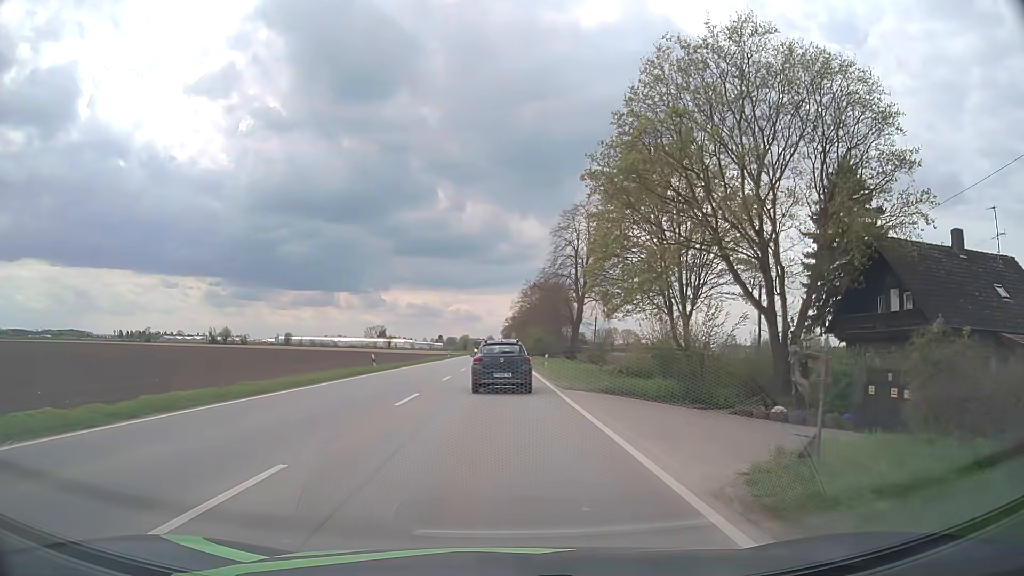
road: primary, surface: asphalt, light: Day
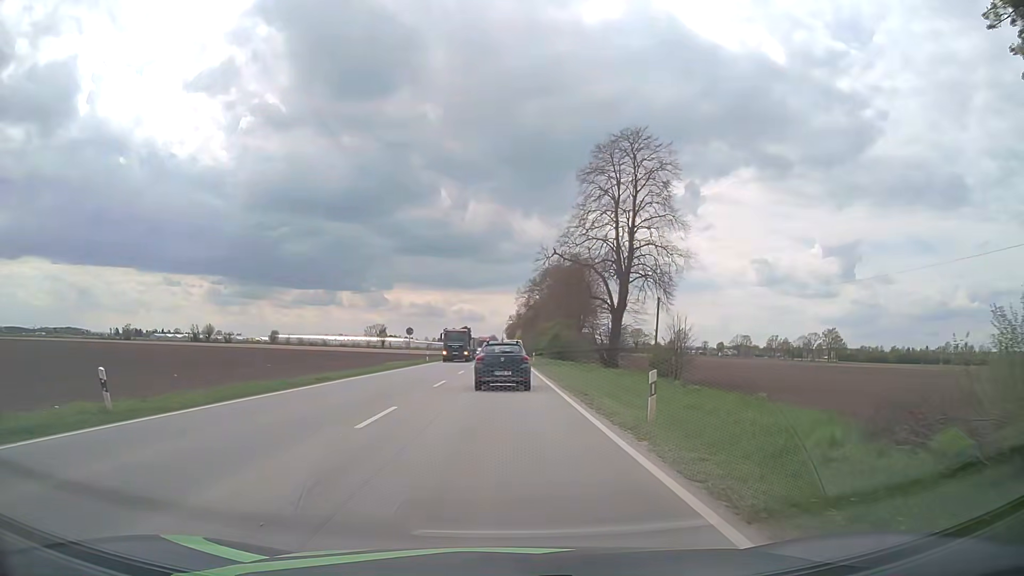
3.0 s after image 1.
(0.0, +28.6) m; 0°
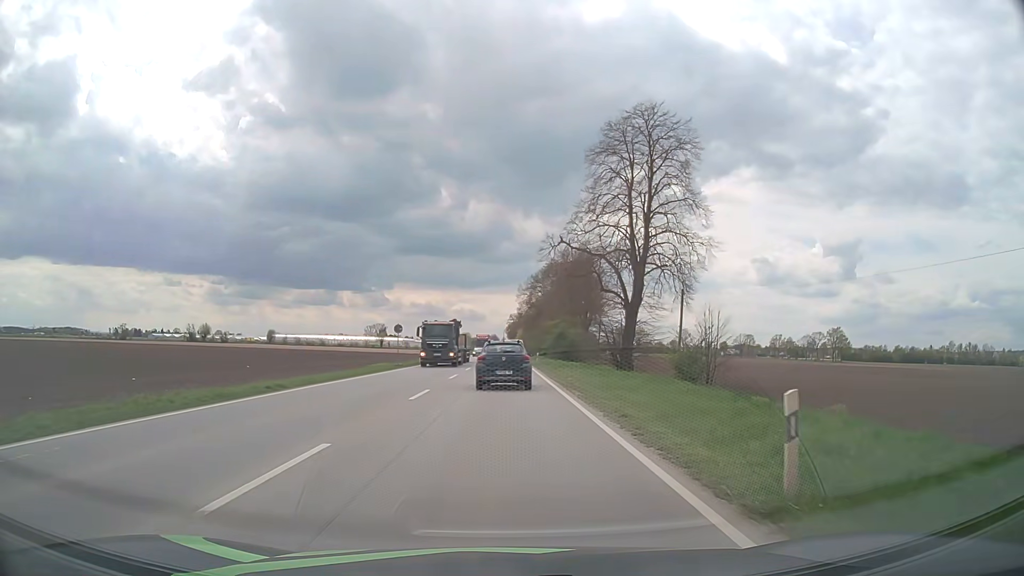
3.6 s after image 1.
(0.0, +6.0) m; 0°
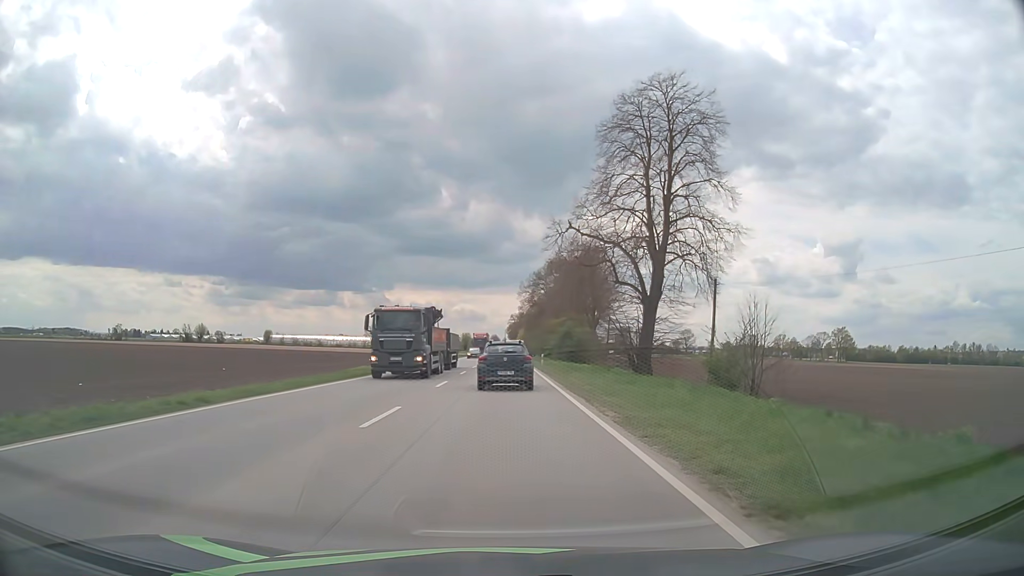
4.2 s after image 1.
(0.0, +6.1) m; 0°
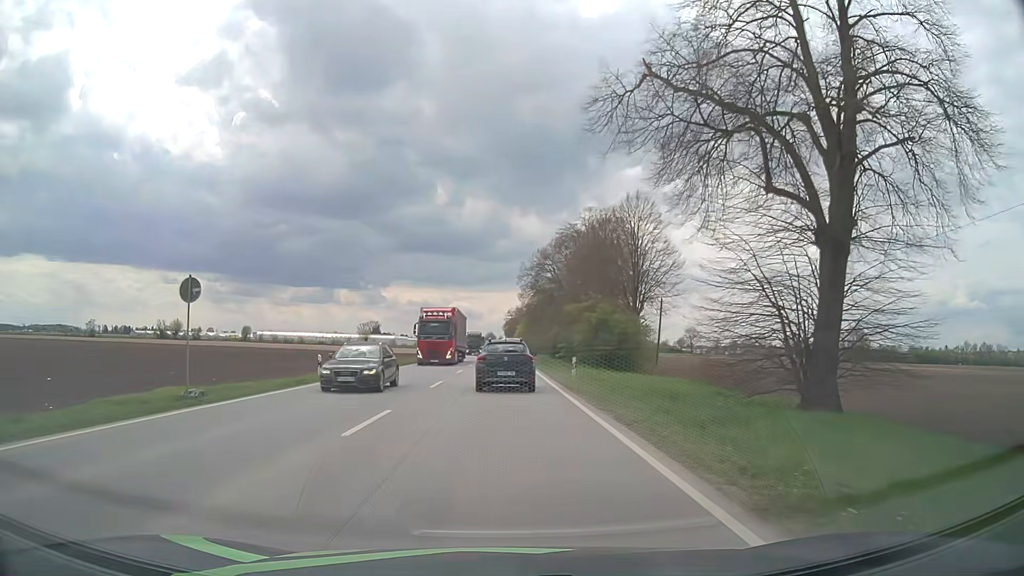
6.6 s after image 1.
(+0.1, +25.2) m; 0°
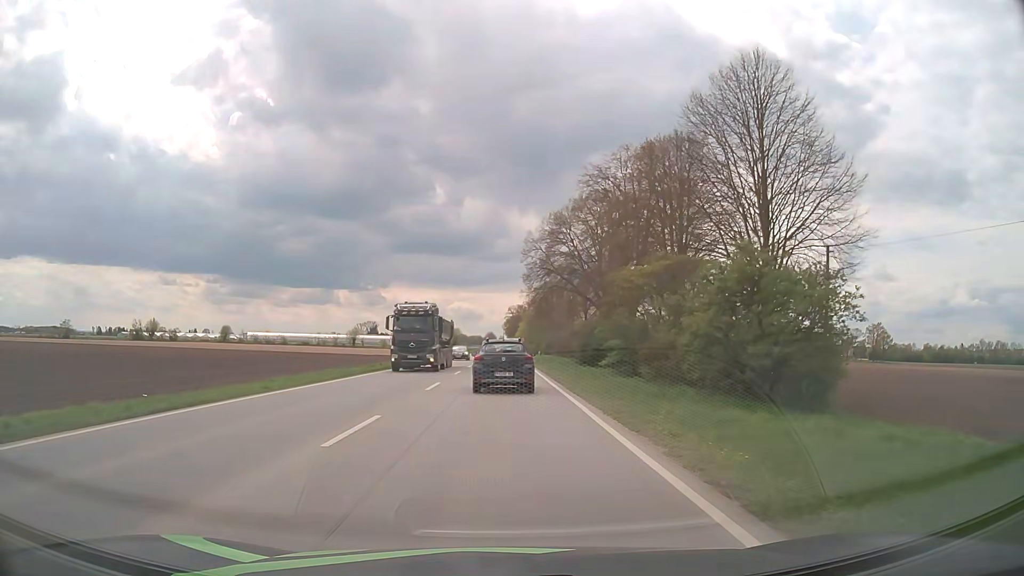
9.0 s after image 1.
(0.0, +25.0) m; 0°
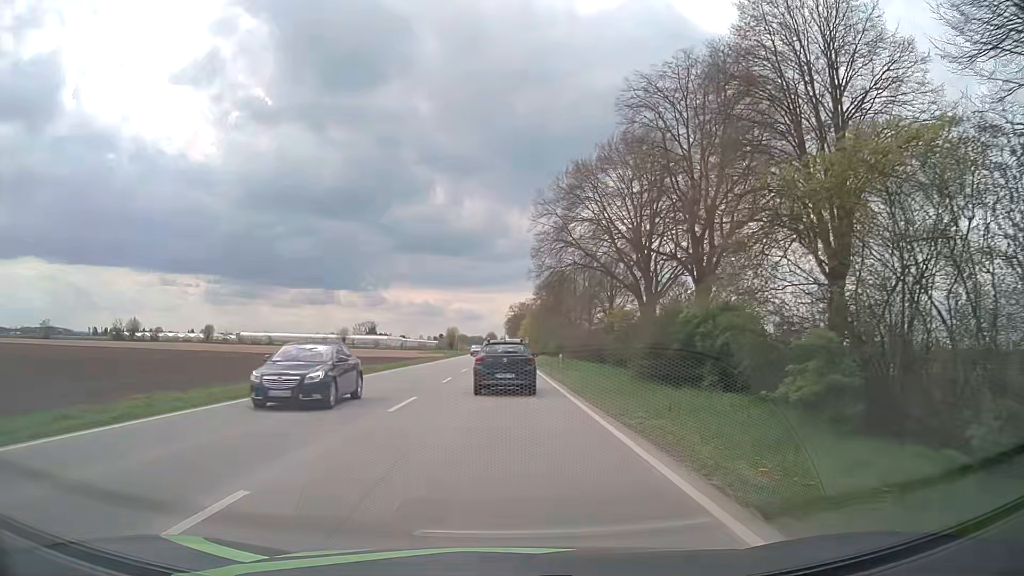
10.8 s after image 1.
(-0.1, +18.9) m; 0°
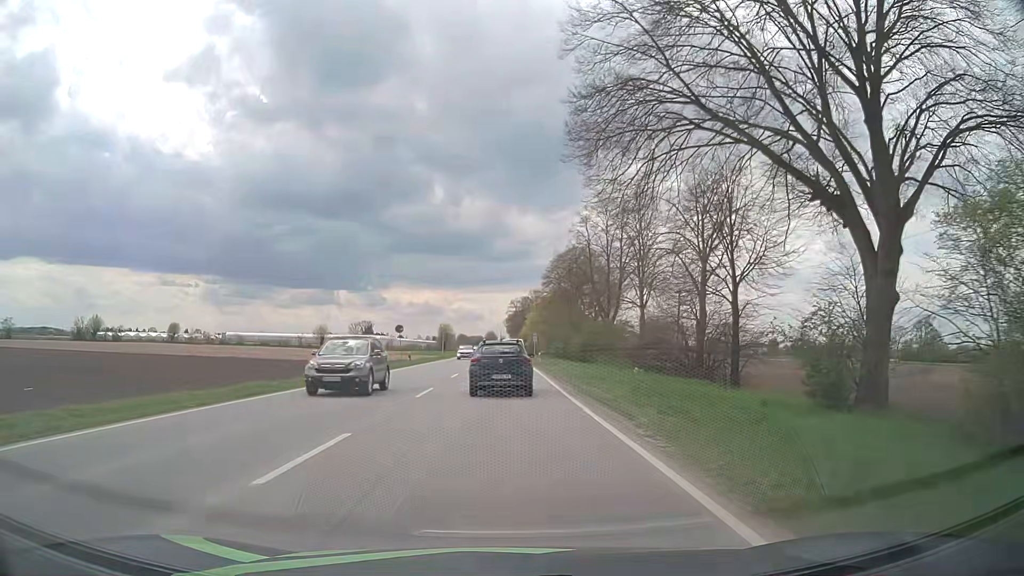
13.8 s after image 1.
(0.0, +31.6) m; 0°
(0, +10) (0, +20) (0, +30) (0, +40) (0, +50) (0, +60) (0, +70) (0, +80) (0, +90) (0, +100) m
